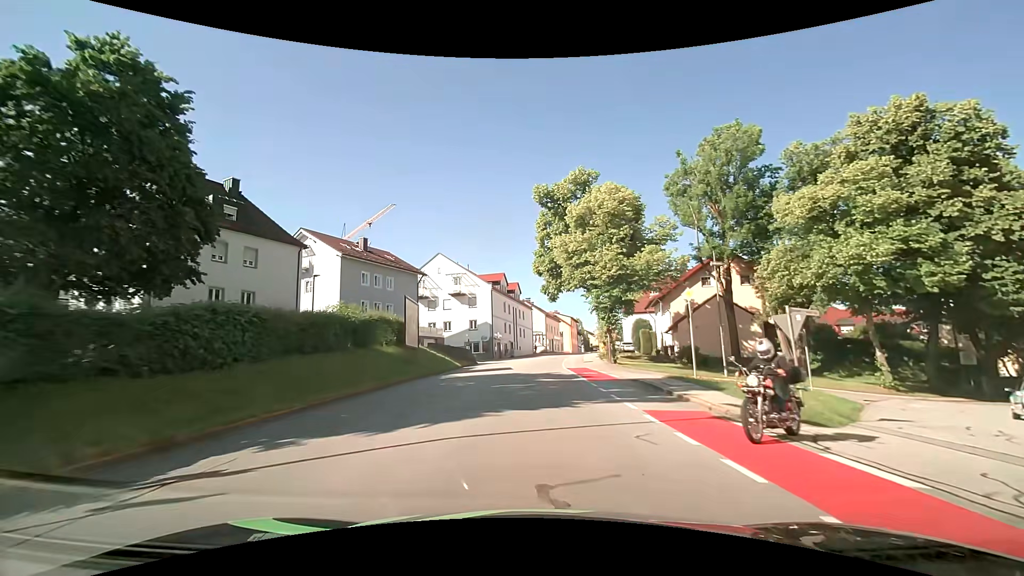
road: tertiary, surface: asphalt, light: Day
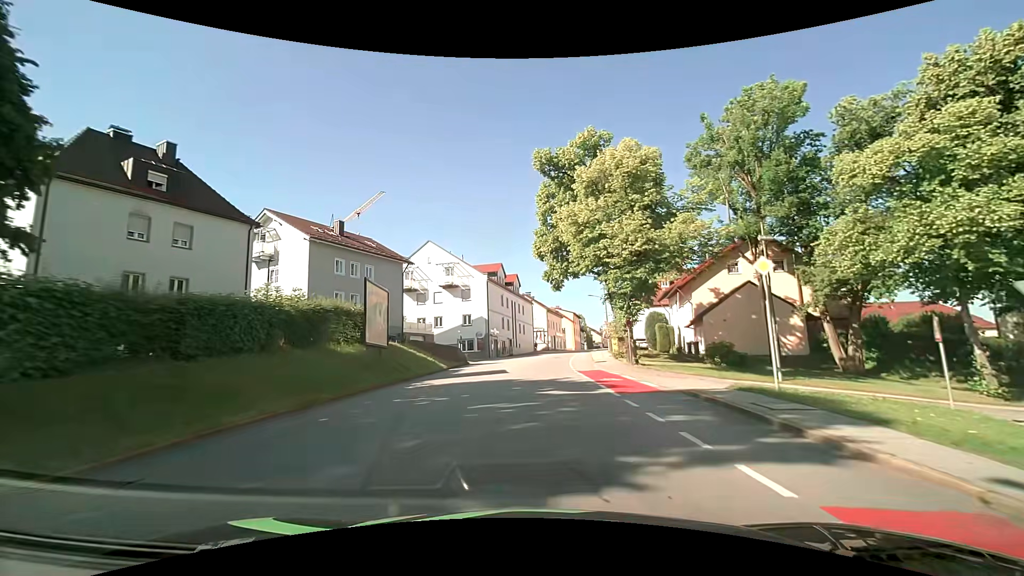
(0.0, +6.7) m; +1°
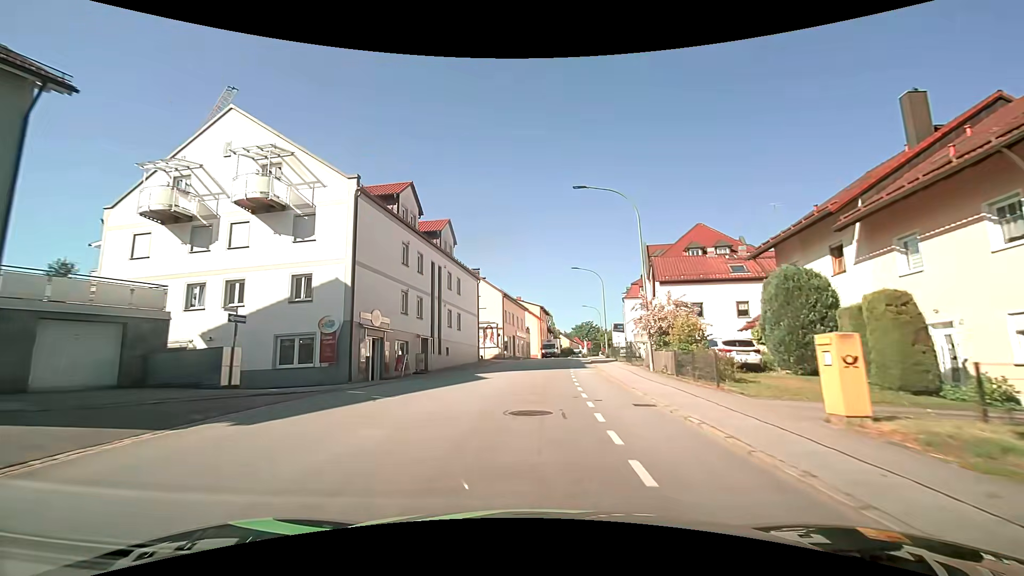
(+0.8, +33.9) m; +4°
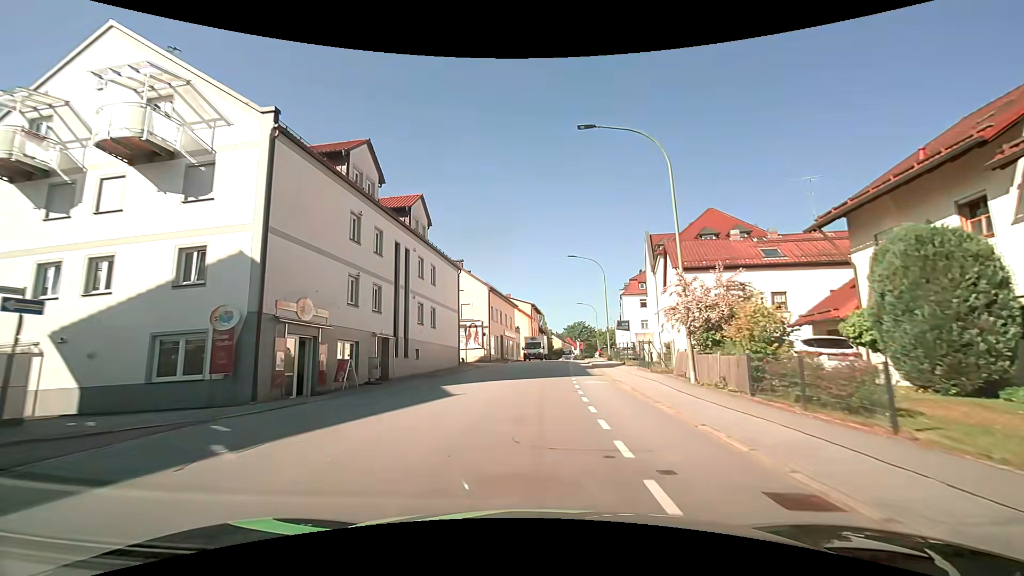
(0.0, +6.9) m; 0°
